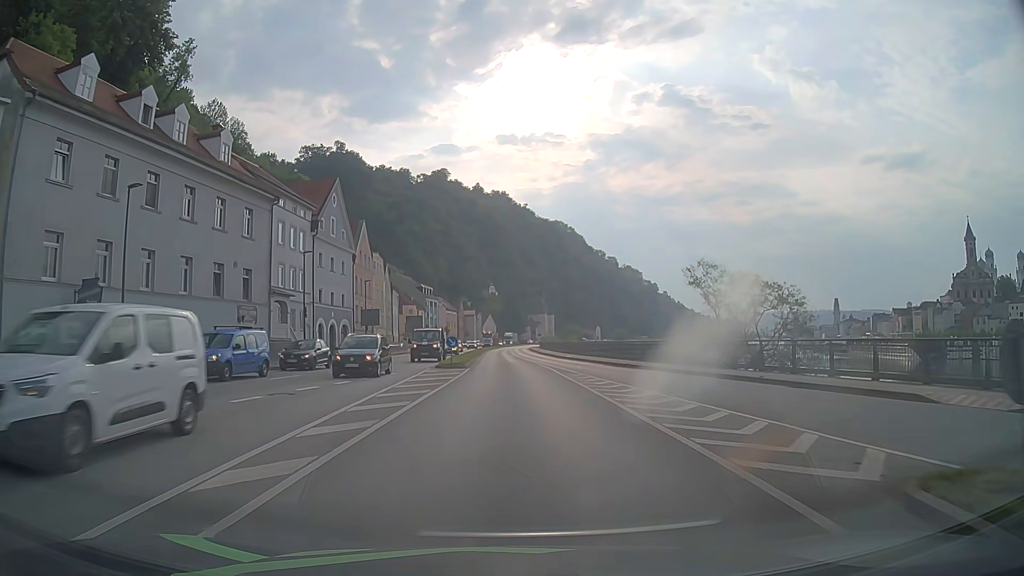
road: primary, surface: asphalt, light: Day
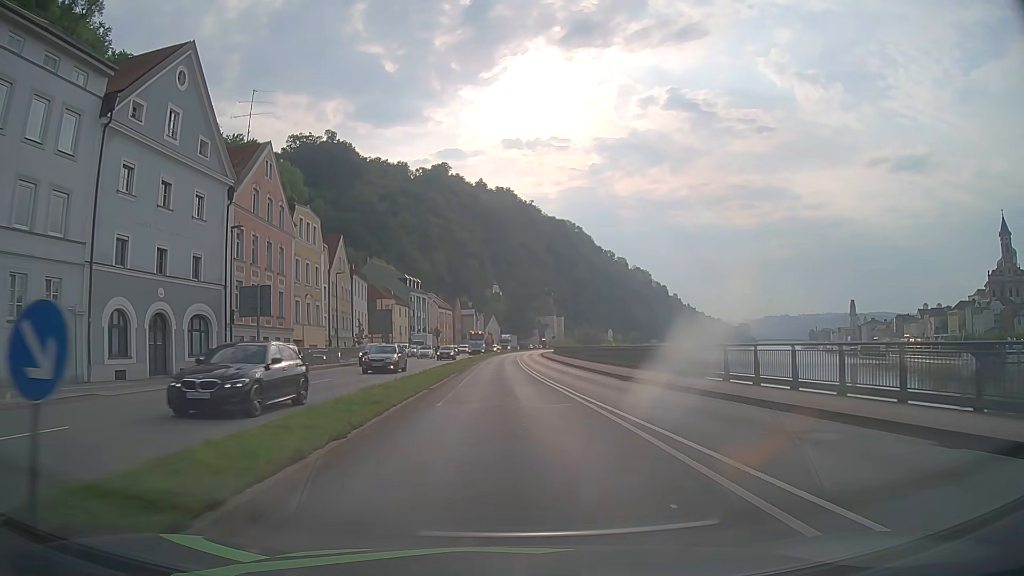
(0.0, +30.5) m; -1°
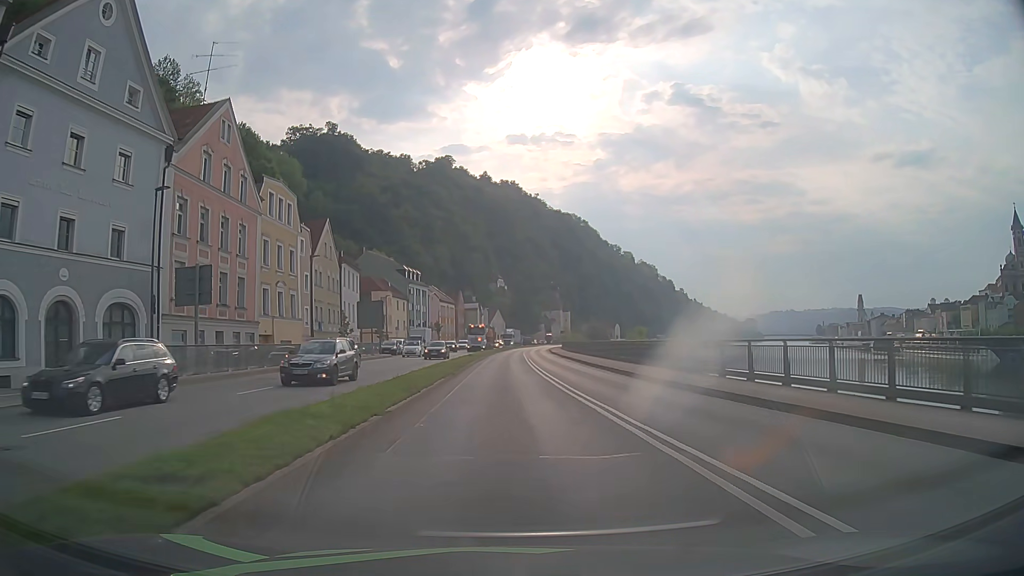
(0.0, +7.6) m; 0°
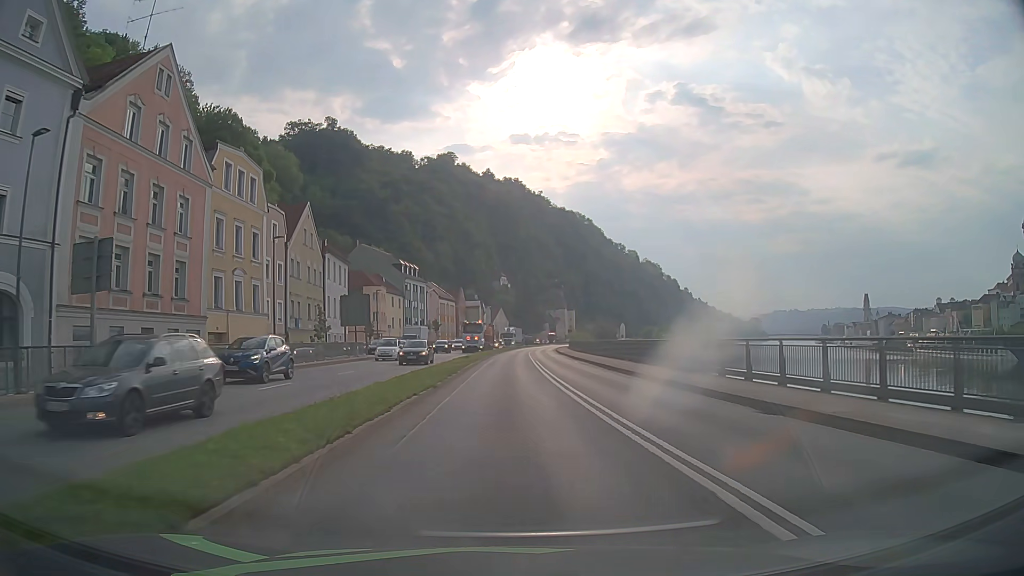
(0.0, +7.6) m; 0°
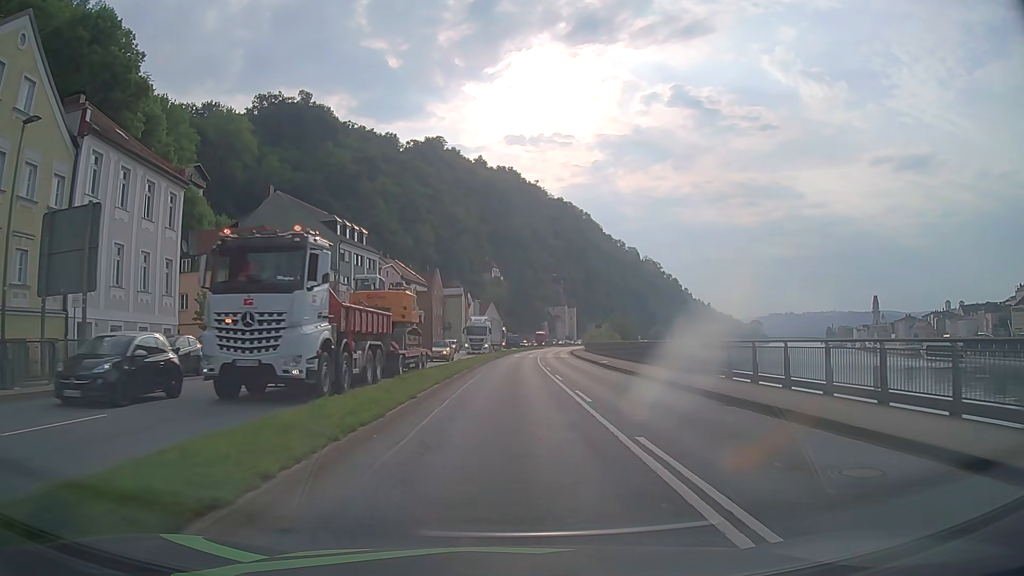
(0.0, +38.2) m; 0°
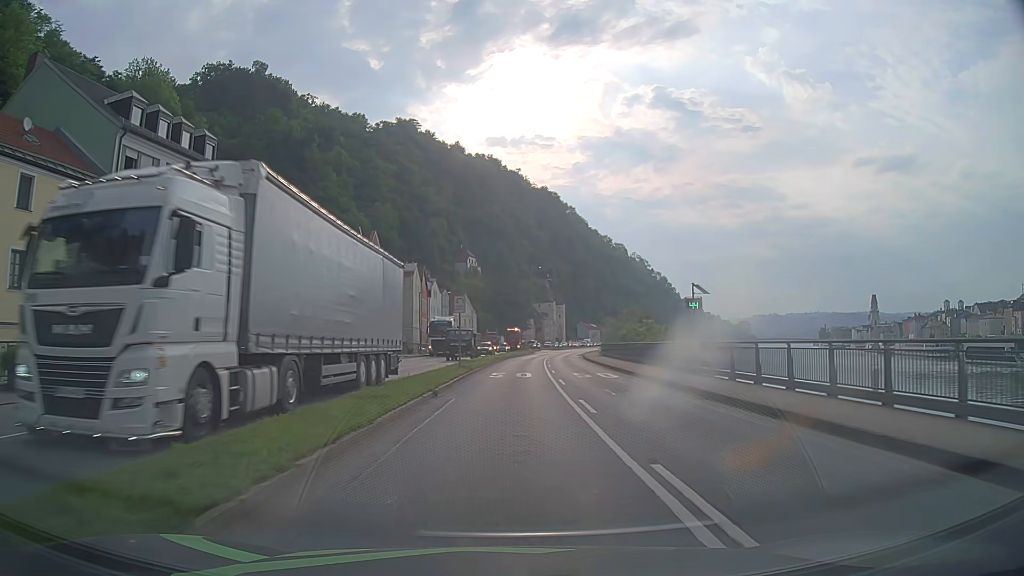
(+0.6, +38.2) m; +2°
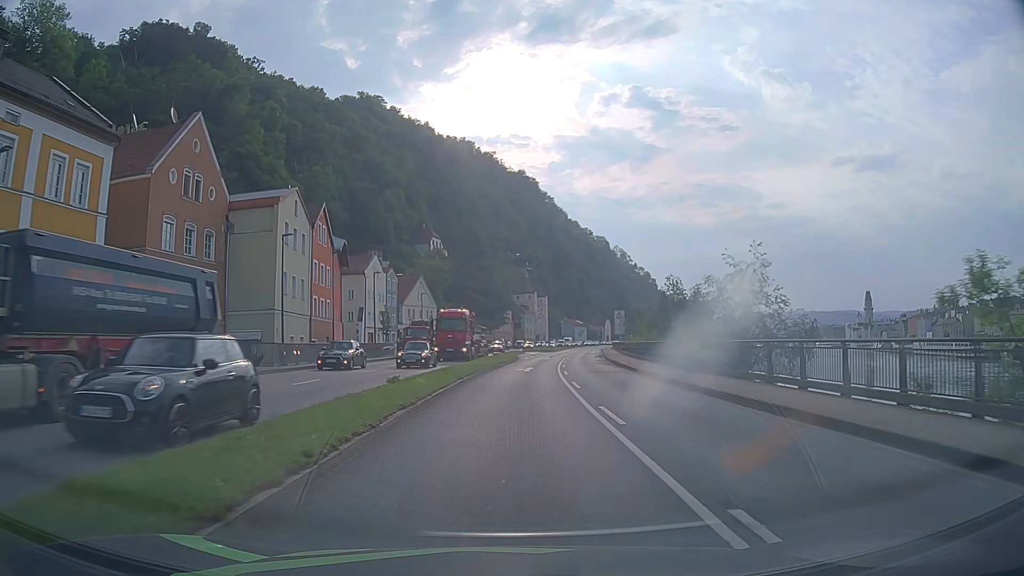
(+0.7, +38.2) m; +2°
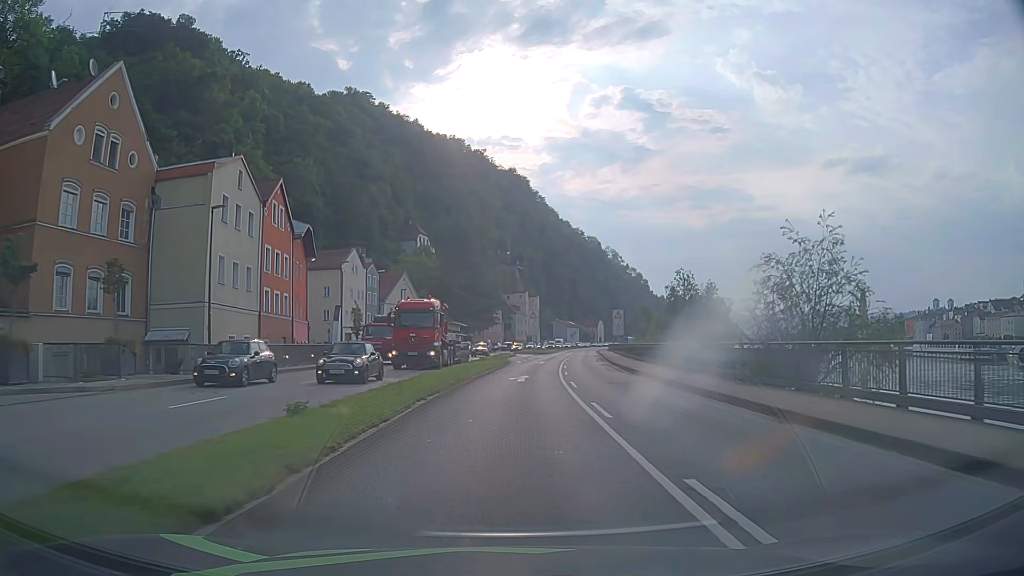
(0.0, +7.6) m; +1°
(0, +10) (0, +20) (+1, +30) (+2, +40) (+2, +50) (+3, +60) (+5, +70) (+6, +80) (+7, +90) (+8, +100) m
